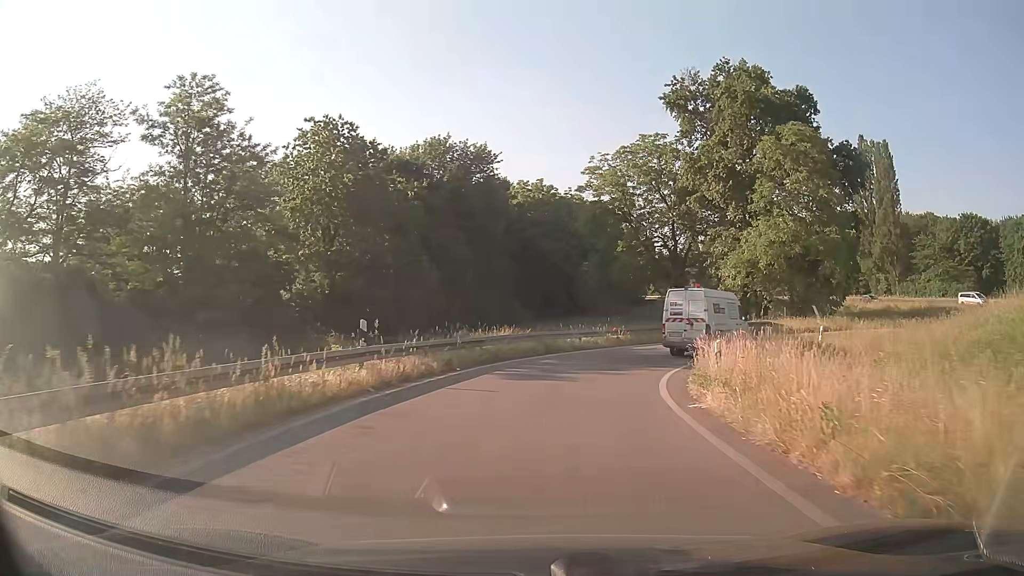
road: trunk_link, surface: asphalt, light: Day
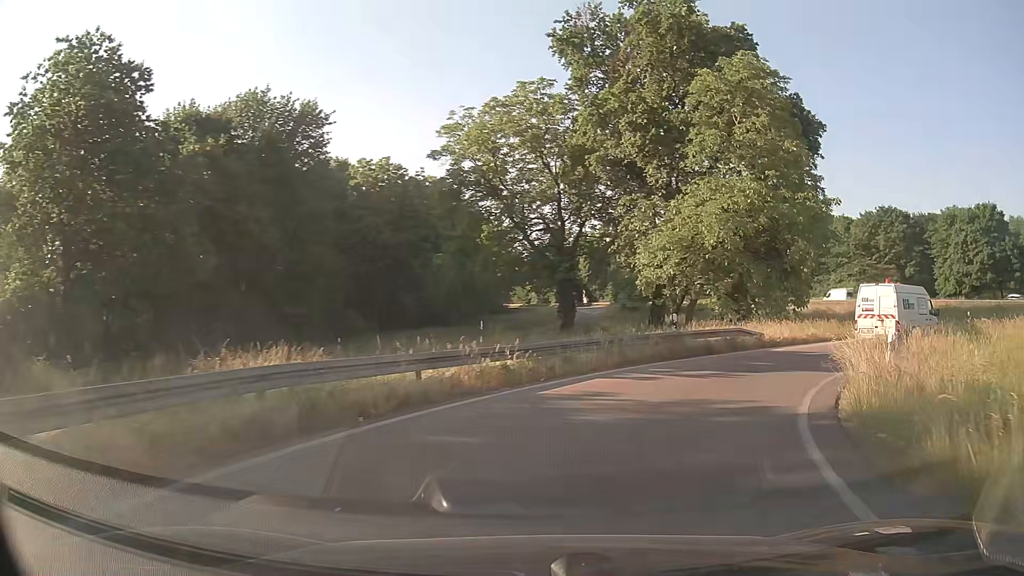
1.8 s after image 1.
(+1.1, +16.9) m; +13°
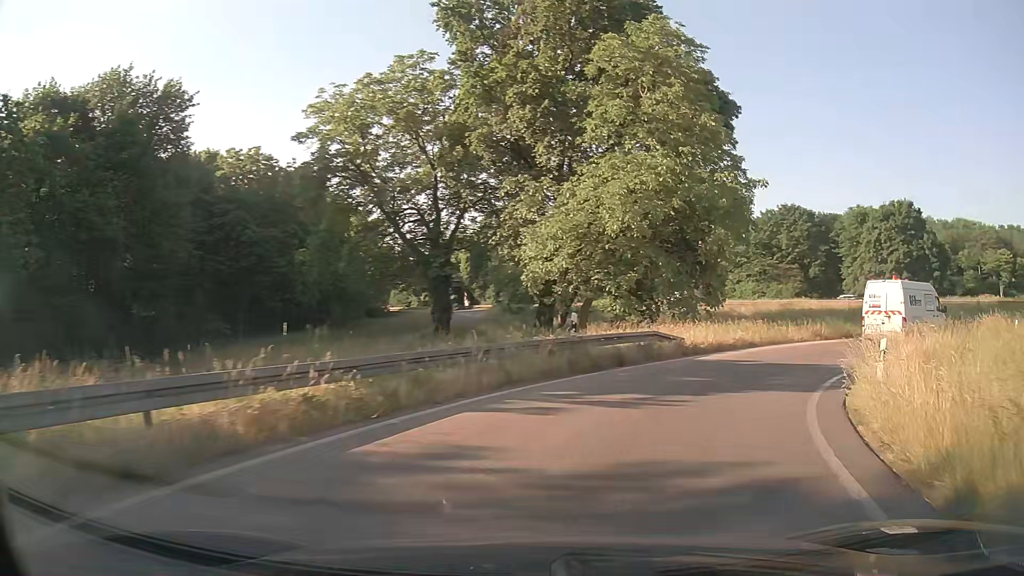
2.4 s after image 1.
(+0.5, +5.5) m; +10°
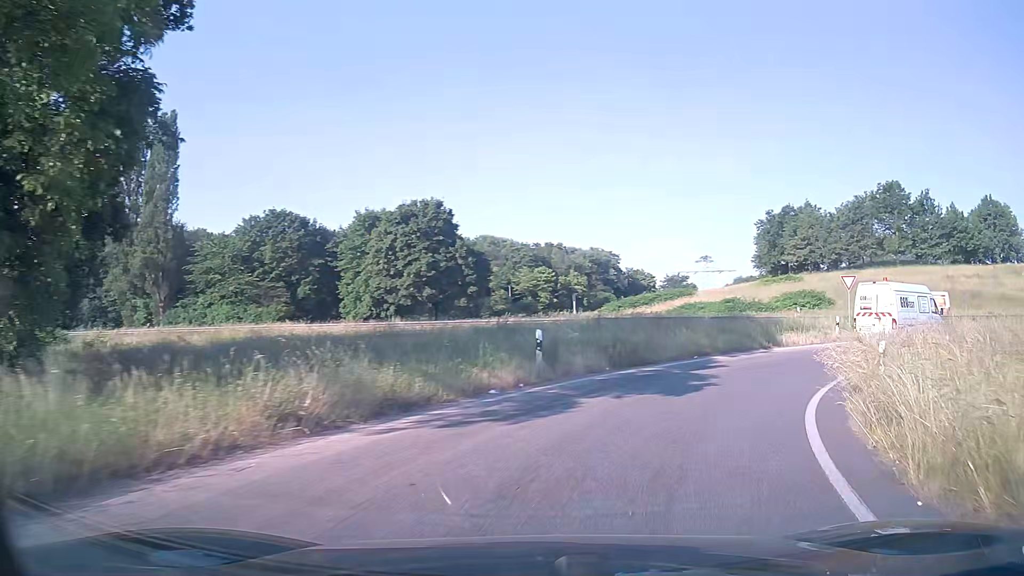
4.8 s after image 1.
(+7.7, +19.8) m; +43°
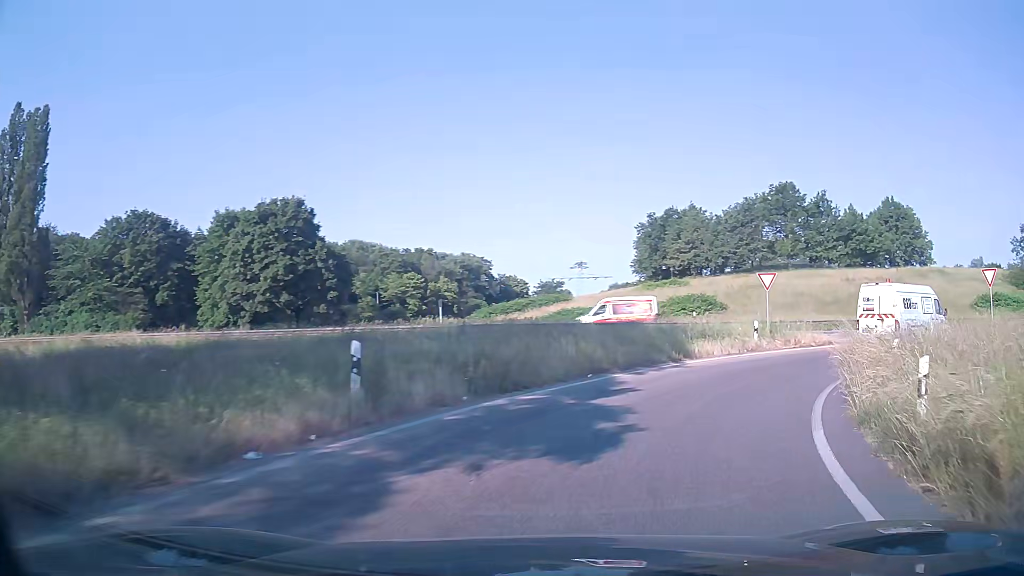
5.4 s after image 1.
(+0.5, +5.5) m; +11°
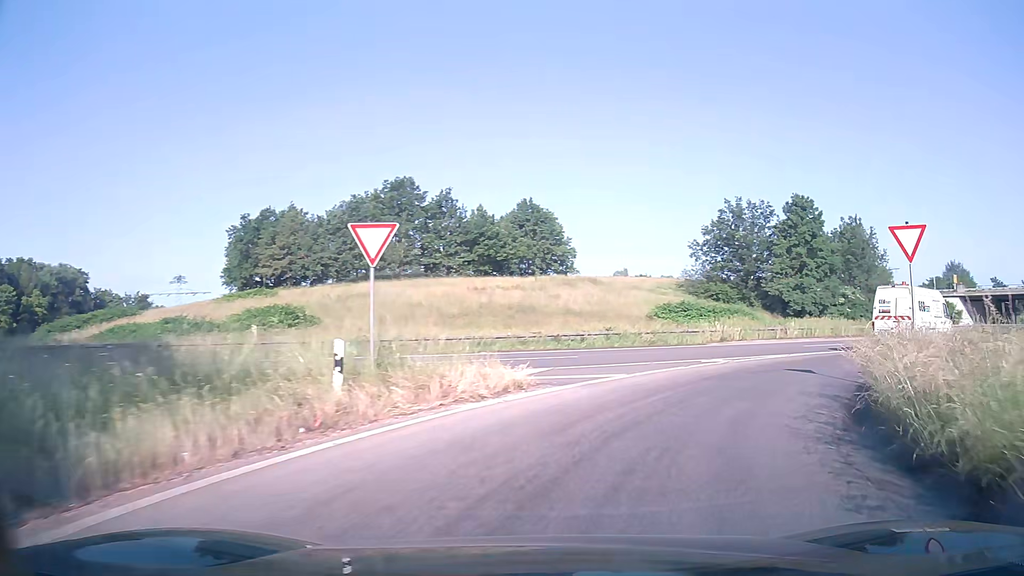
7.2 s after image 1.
(+4.6, +15.7) m; +33°
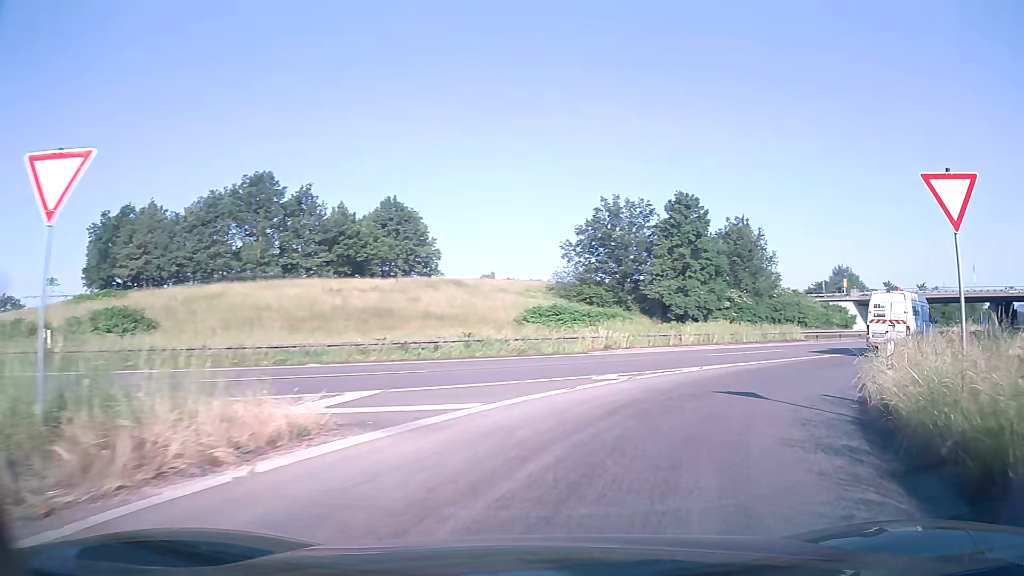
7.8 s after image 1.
(+0.5, +5.5) m; +11°
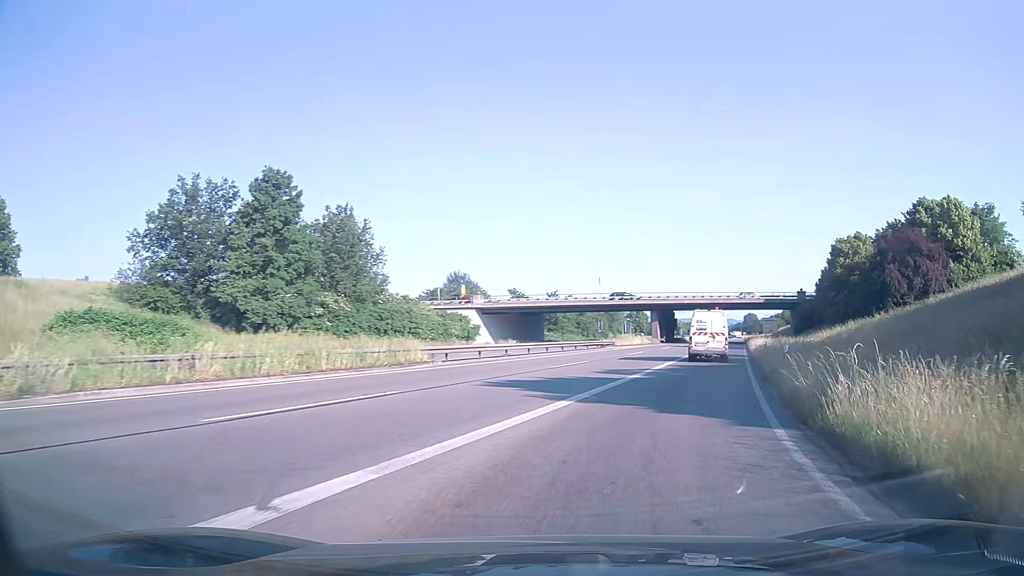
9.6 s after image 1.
(+4.9, +15.9) m; +33°
(+1, +10) (+4, +20) (+7, +29) (+10, +39) (+13, +48) (+16, +58) (+19, +67) (+21, +77) (+24, +87) (+27, +96) m
